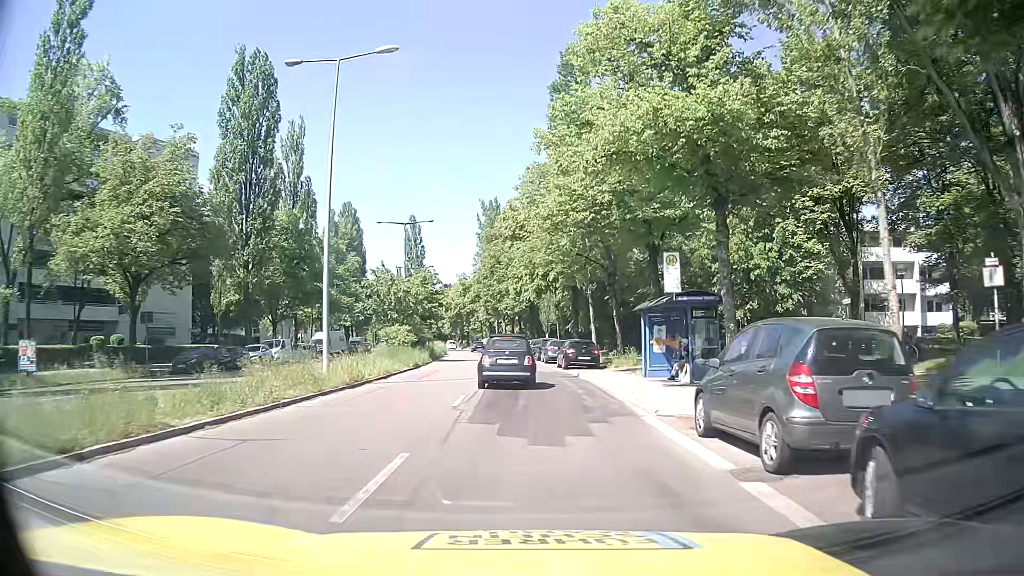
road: secondary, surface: asphalt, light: Day
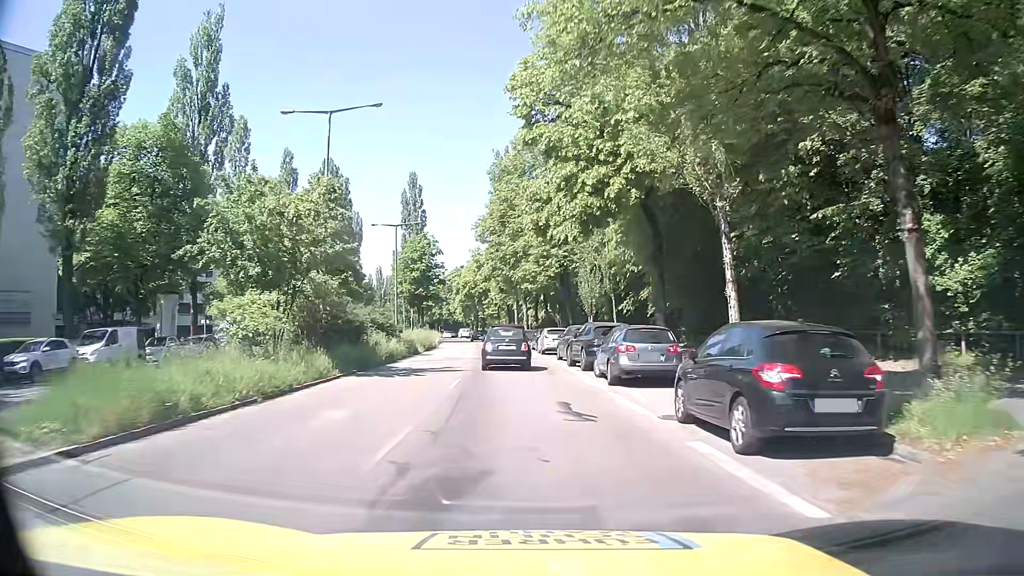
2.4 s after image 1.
(-0.8, +25.9) m; -2°
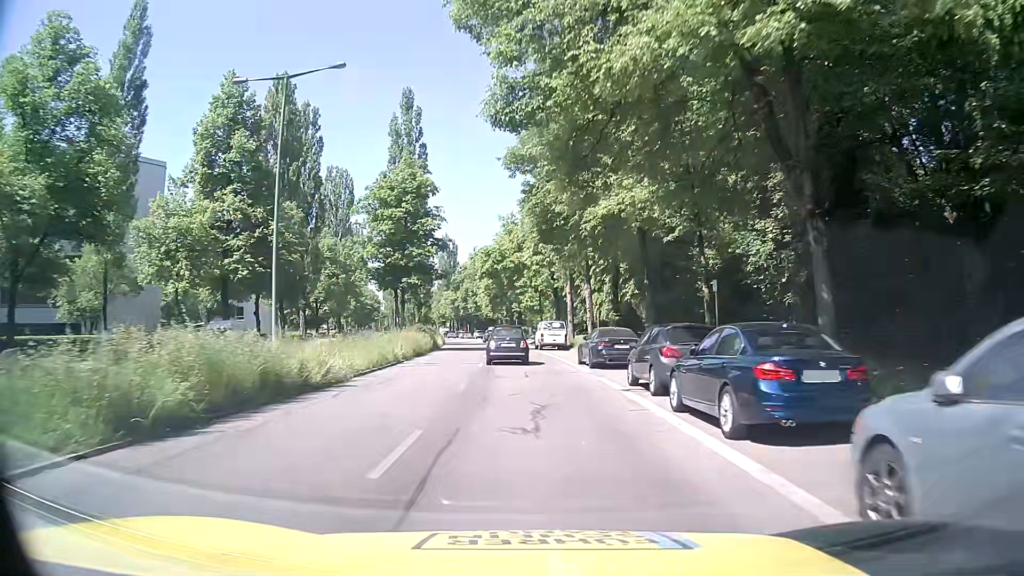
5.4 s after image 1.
(-2.1, +36.7) m; -5°
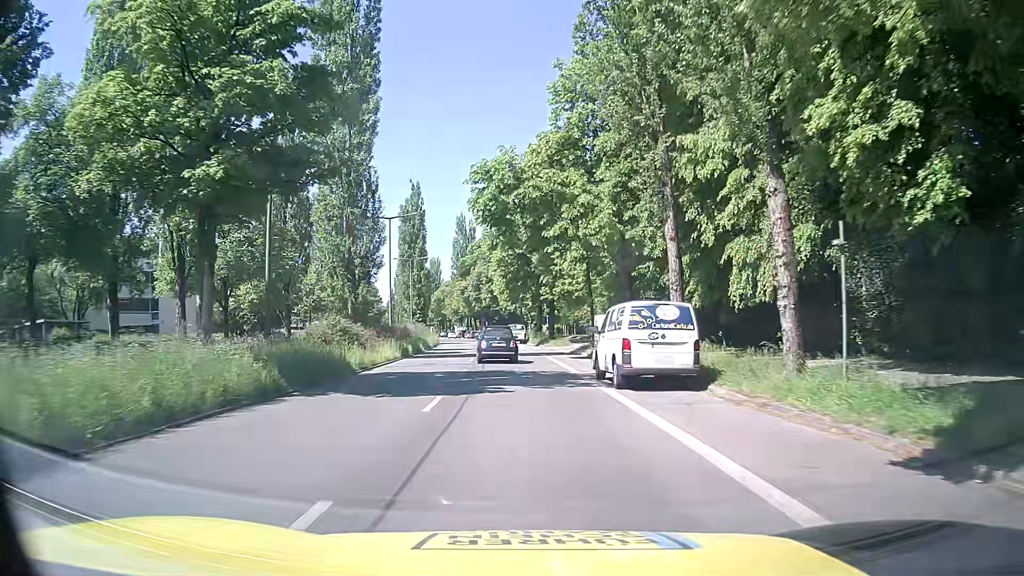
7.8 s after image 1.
(-0.3, +31.2) m; -3°
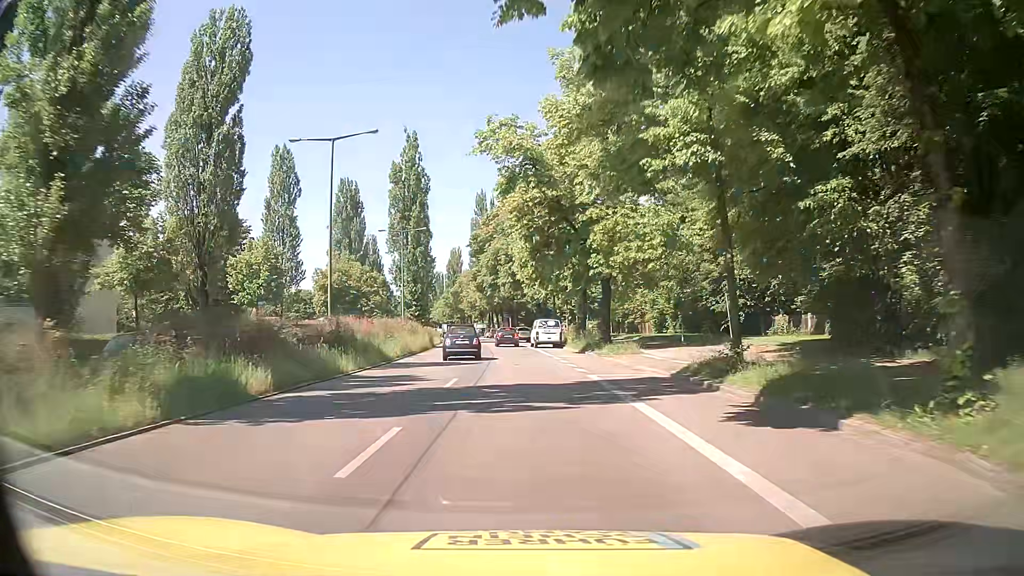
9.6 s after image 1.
(-0.2, +23.4) m; -3°
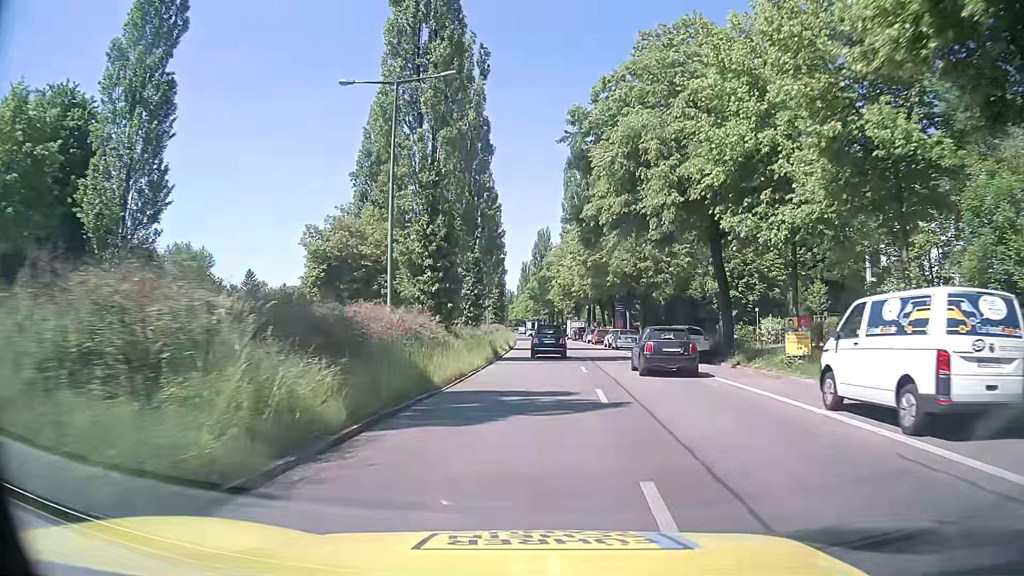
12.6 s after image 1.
(-3.0, +39.1) m; -7°
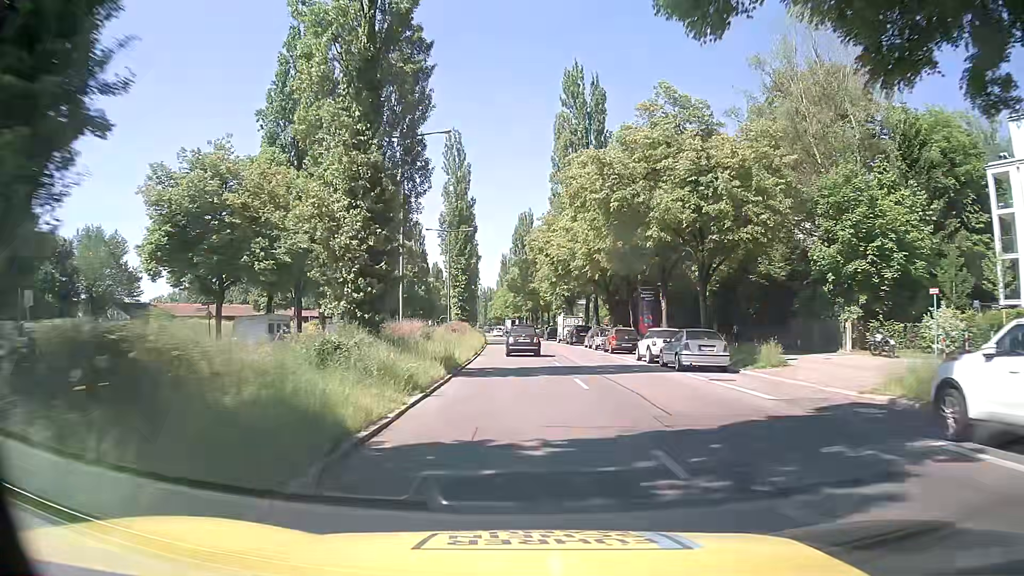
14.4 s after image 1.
(+0.5, +24.0) m; +2°
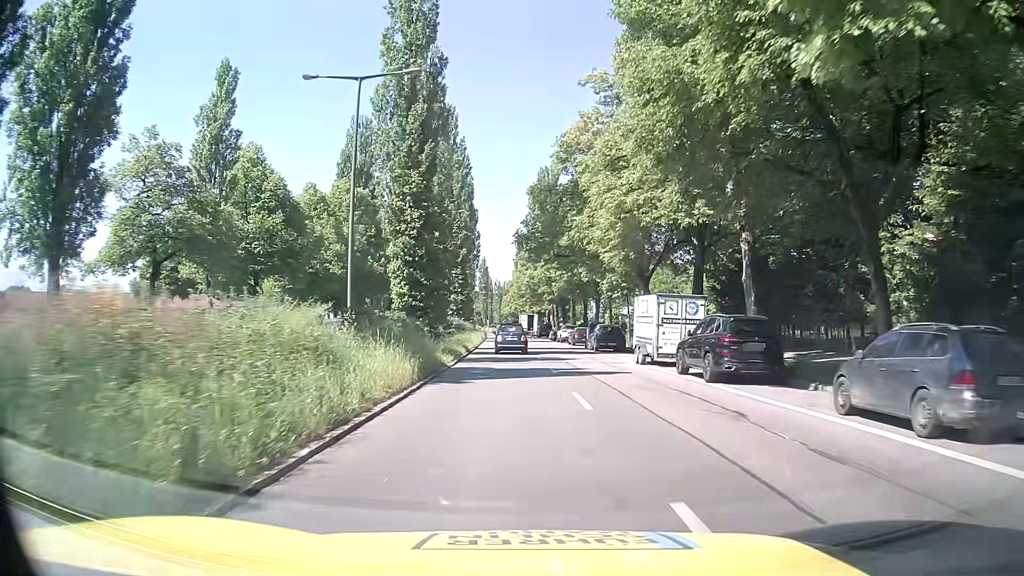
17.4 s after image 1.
(-0.3, +40.2) m; -2°
(0, +10) (0, +20) (0, +30) (0, +40) (-1, +50) (-1, +60) (-2, +70) (-2, +80) (-3, +90) (-3, +100) m
